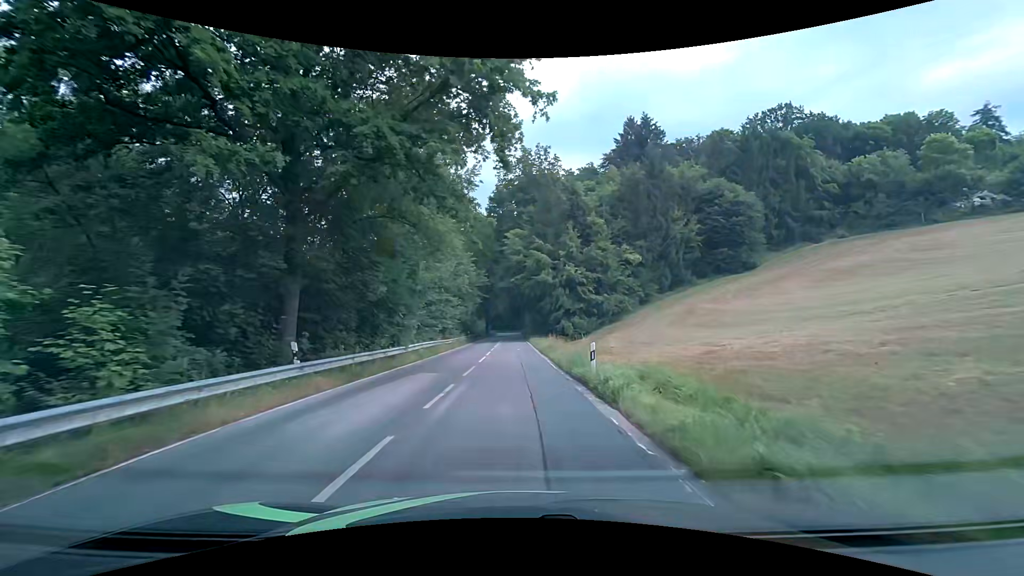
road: tertiary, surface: asphalt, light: Day
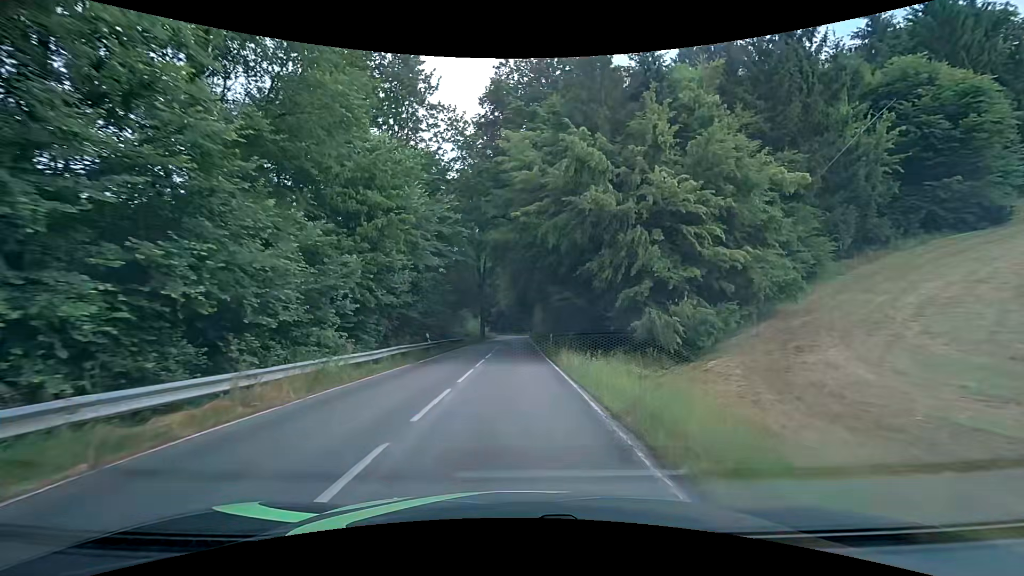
(0.0, +30.9) m; 0°
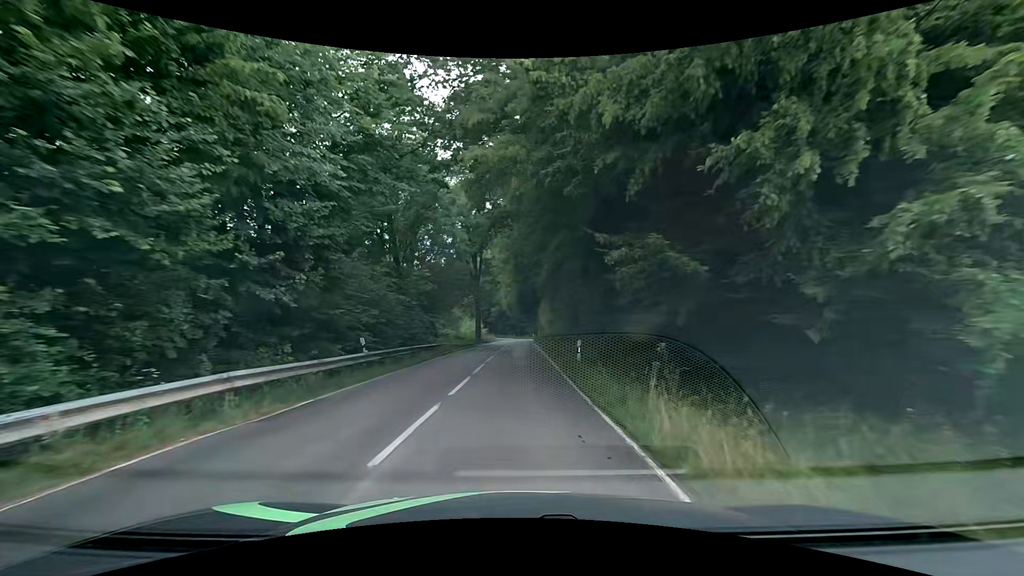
(-0.1, +13.1) m; -1°
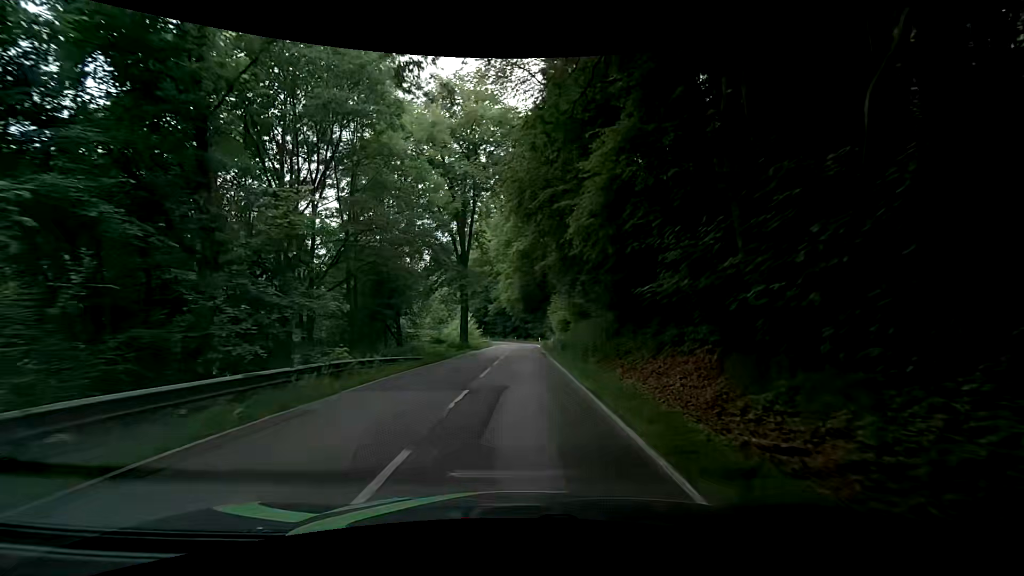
(-0.1, +19.9) m; 0°
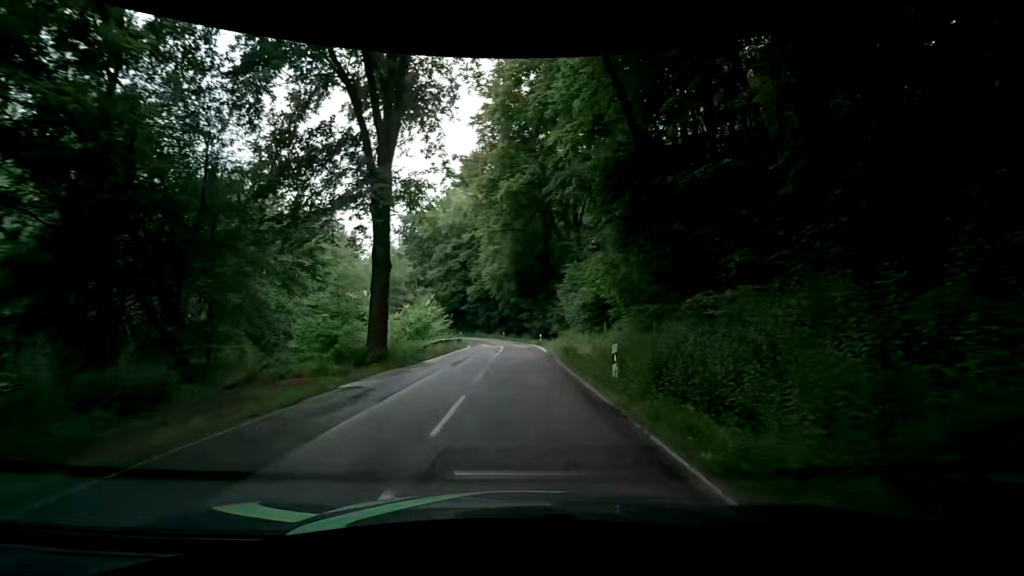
(-0.3, +27.1) m; +2°
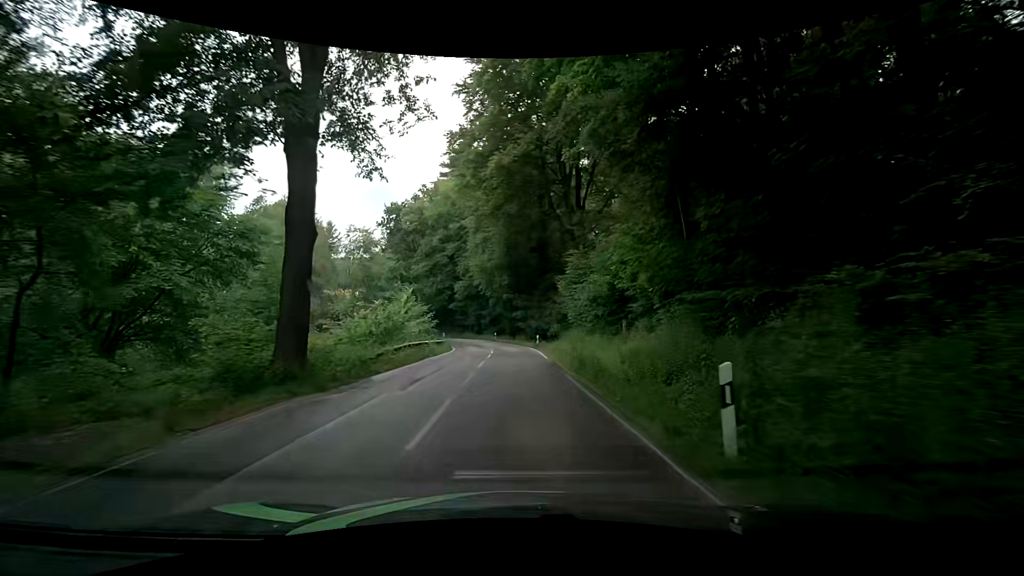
(-0.1, +6.9) m; -1°
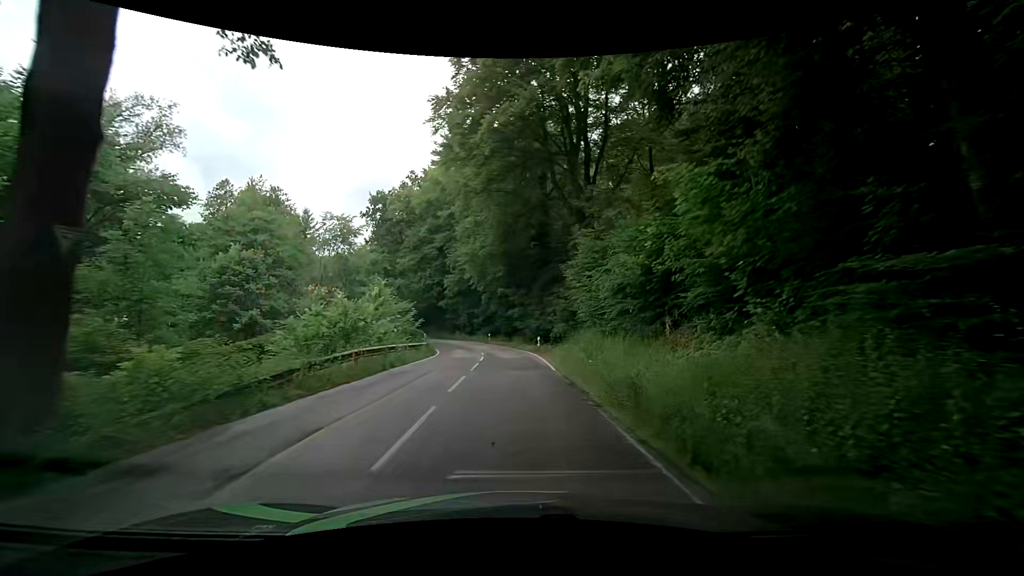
(+0.1, +6.9) m; +3°
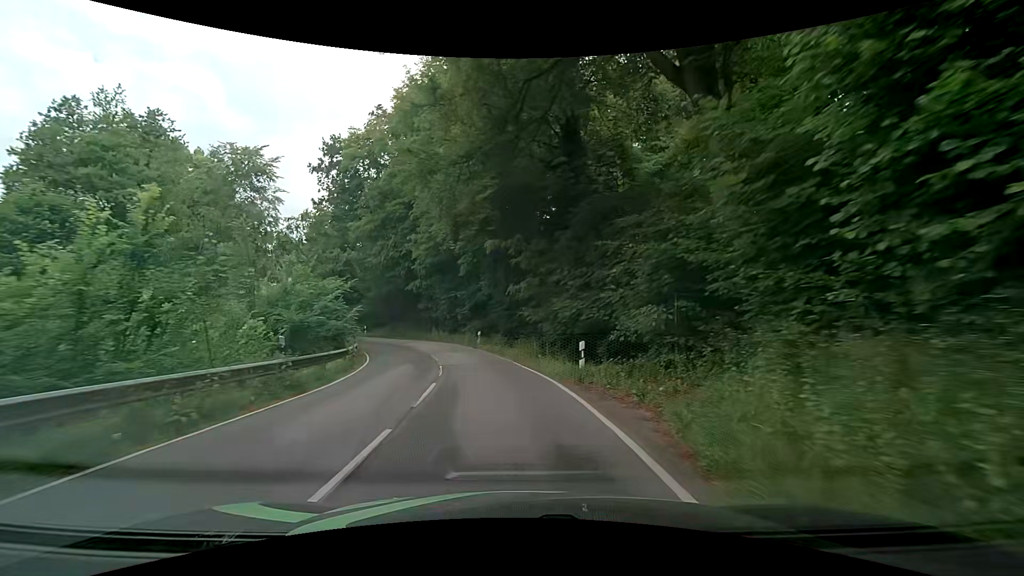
(-0.4, +20.5) m; -1°
(0, +10) (-2, +20) (-4, +30) (-8, +39) (-14, +47) (-21, +54) (-30, +59) (-39, +62) (-49, +63) (-59, +61) m
